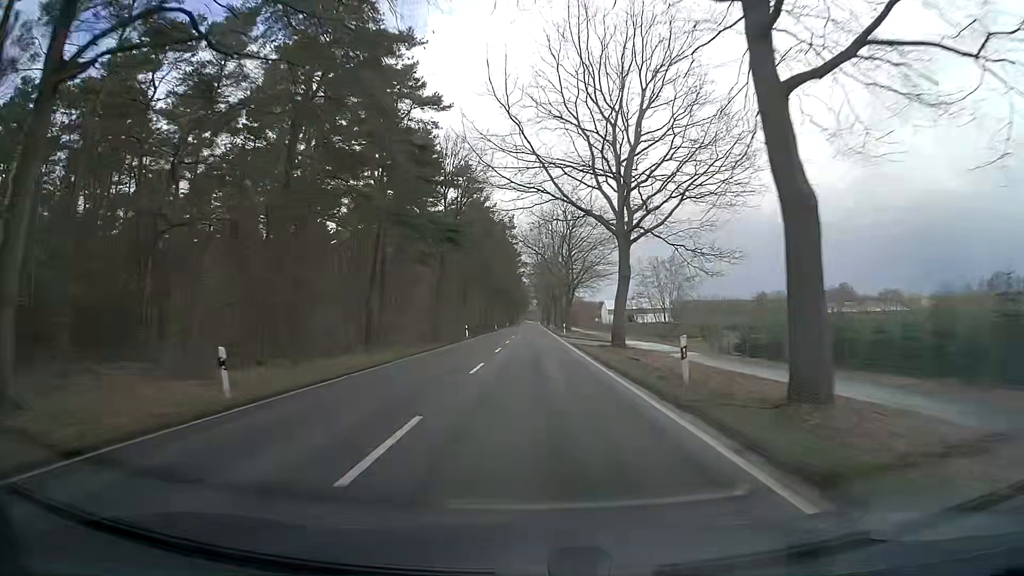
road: secondary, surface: asphalt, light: Day
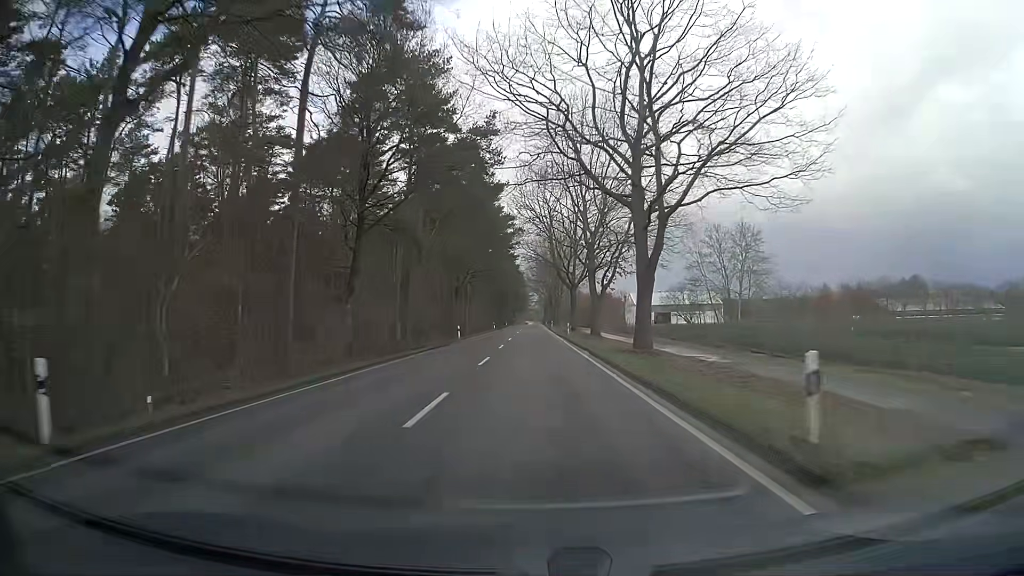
(+0.2, +57.2) m; 0°
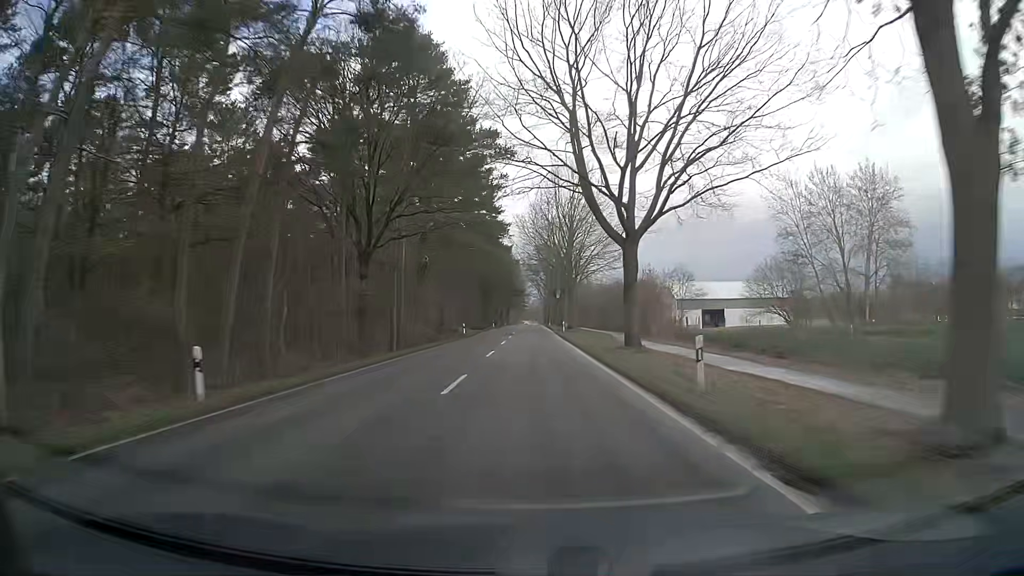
(-0.1, +45.0) m; 0°
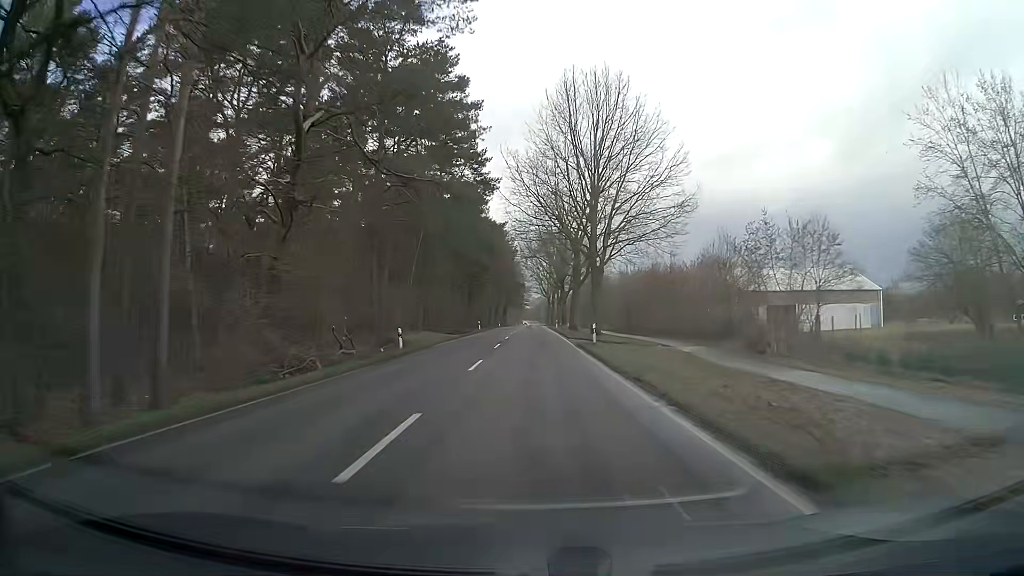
(+0.2, +30.6) m; +1°
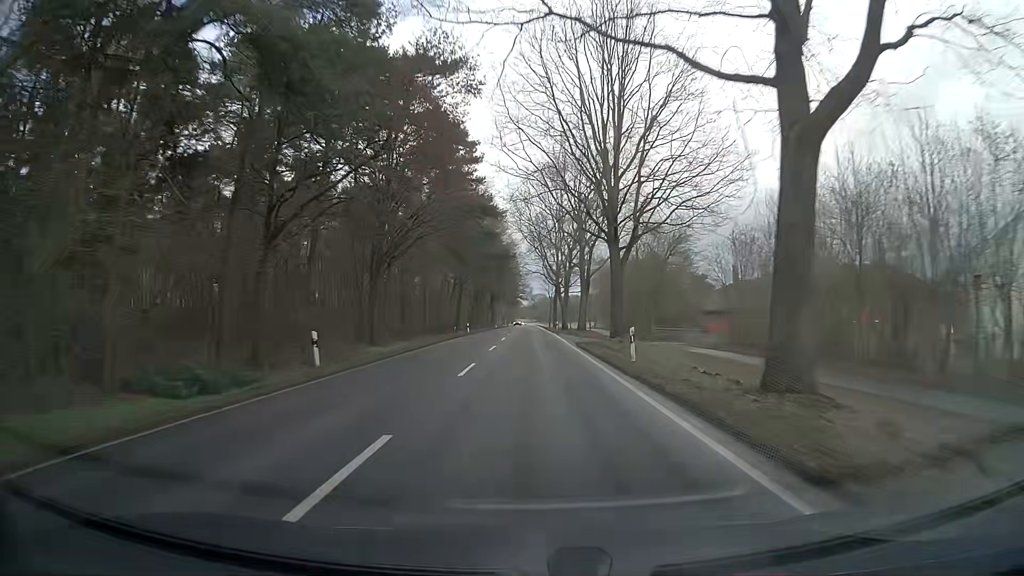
(-0.5, +61.9) m; 0°
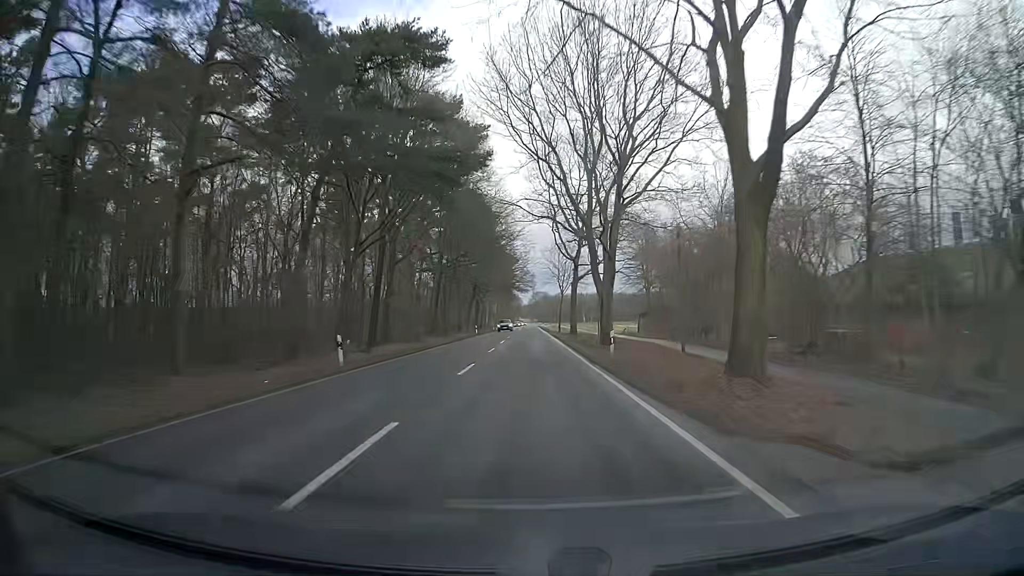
(-0.3, +46.9) m; 0°
(0, +10) (0, +20) (0, +30) (0, +40) (0, +50) (0, +60) (0, +70) (0, +80) (0, +90) (-1, +100) m
